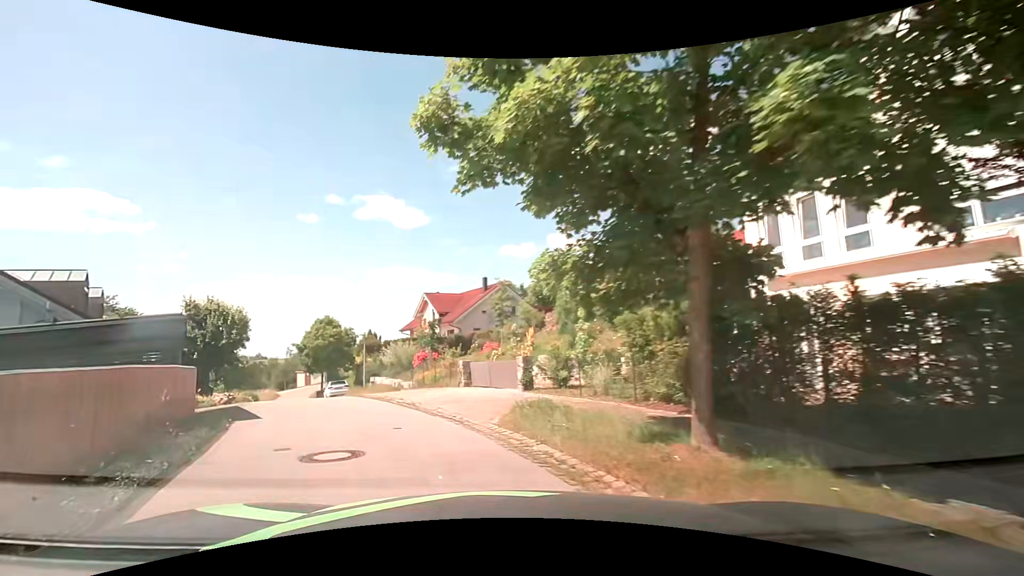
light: Day
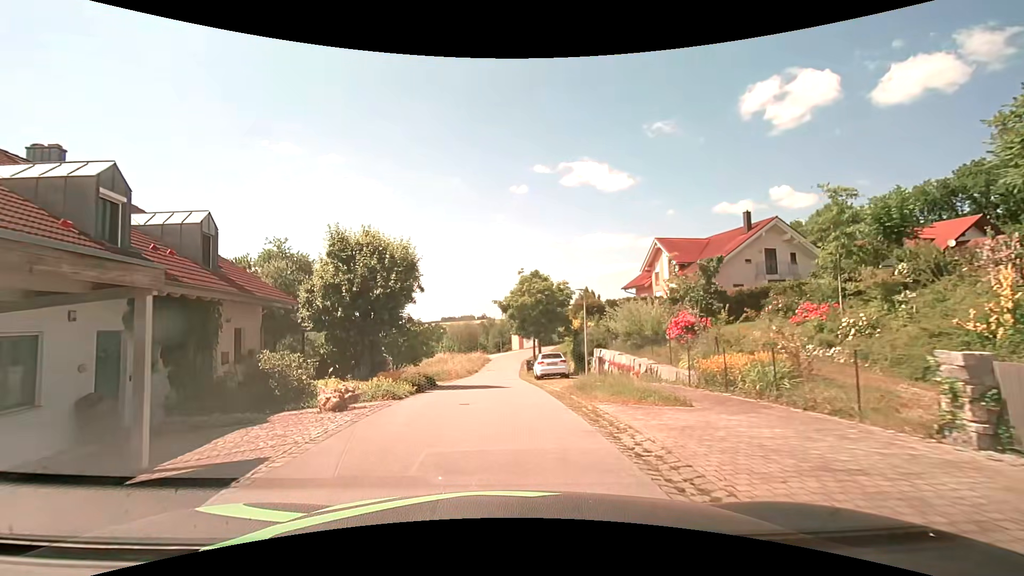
(-3.6, +13.7) m; -23°
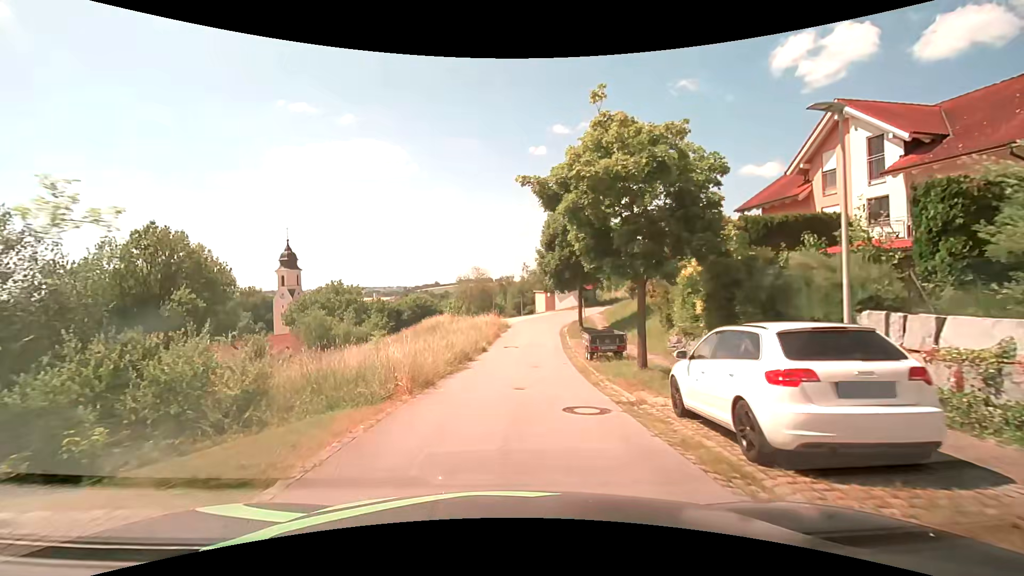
(-0.8, +21.4) m; -3°
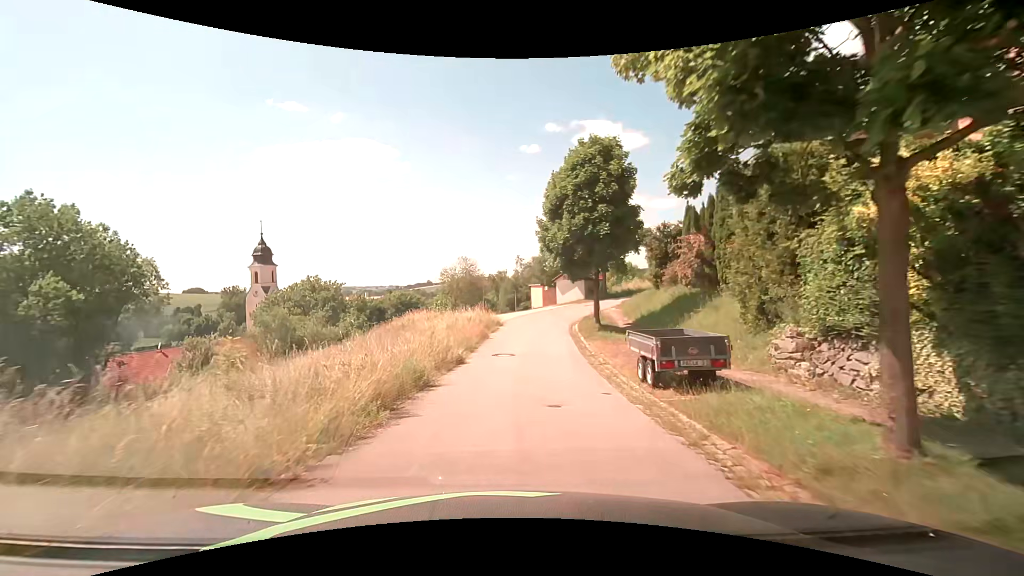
(+0.1, +8.9) m; +1°
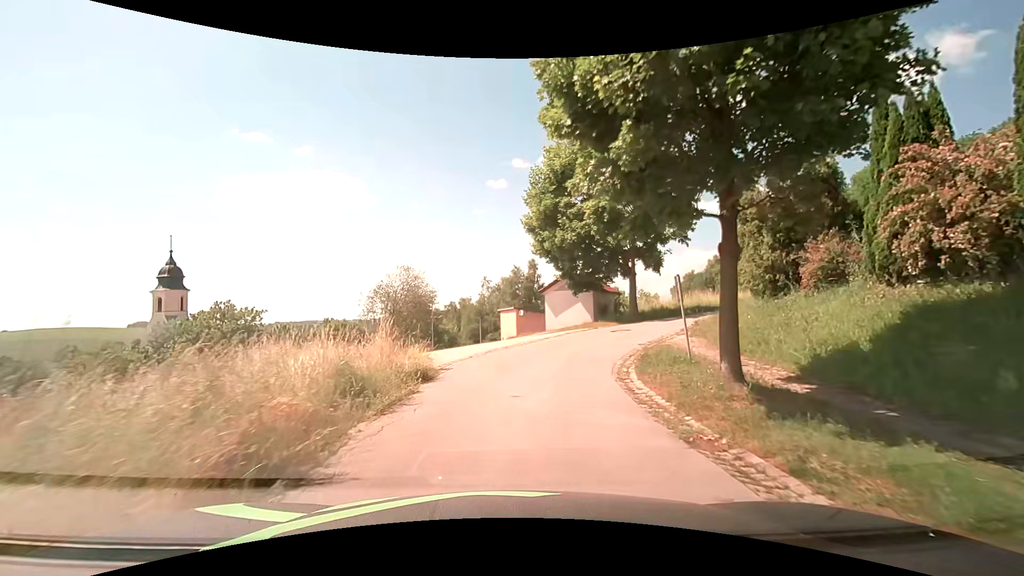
(+0.4, +18.1) m; +4°
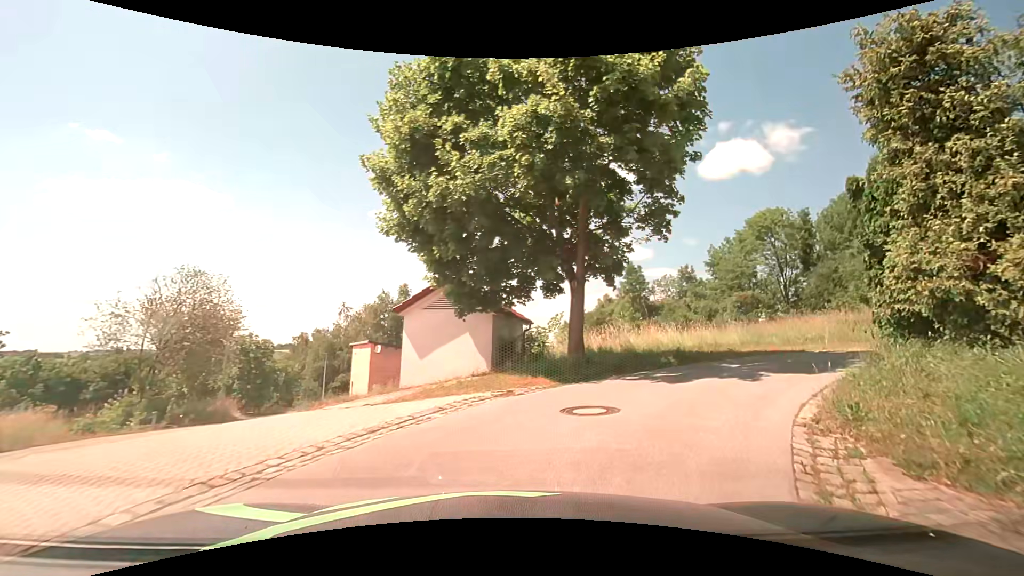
(+0.9, +12.2) m; +15°
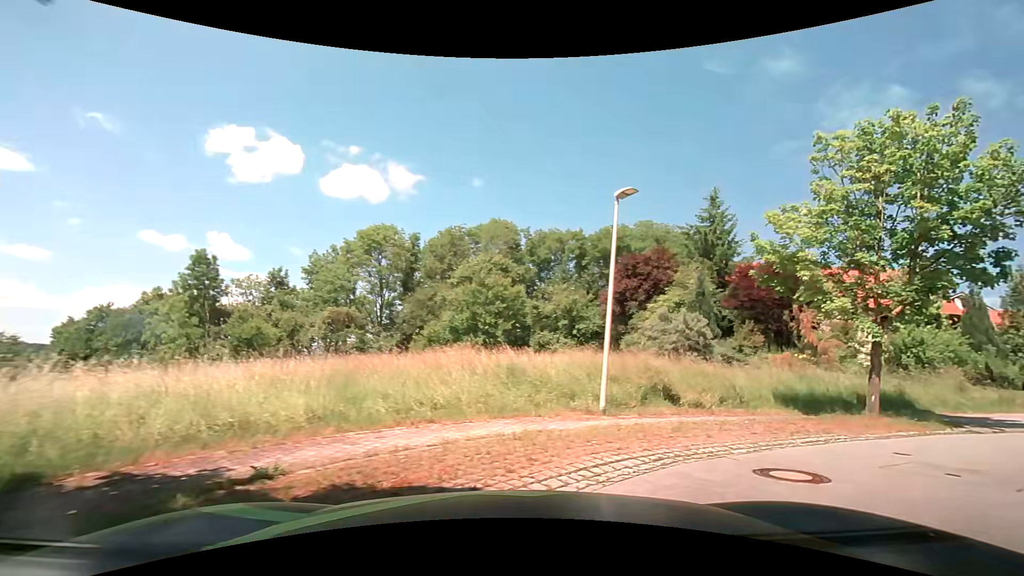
(+3.1, +10.6) m; +42°
